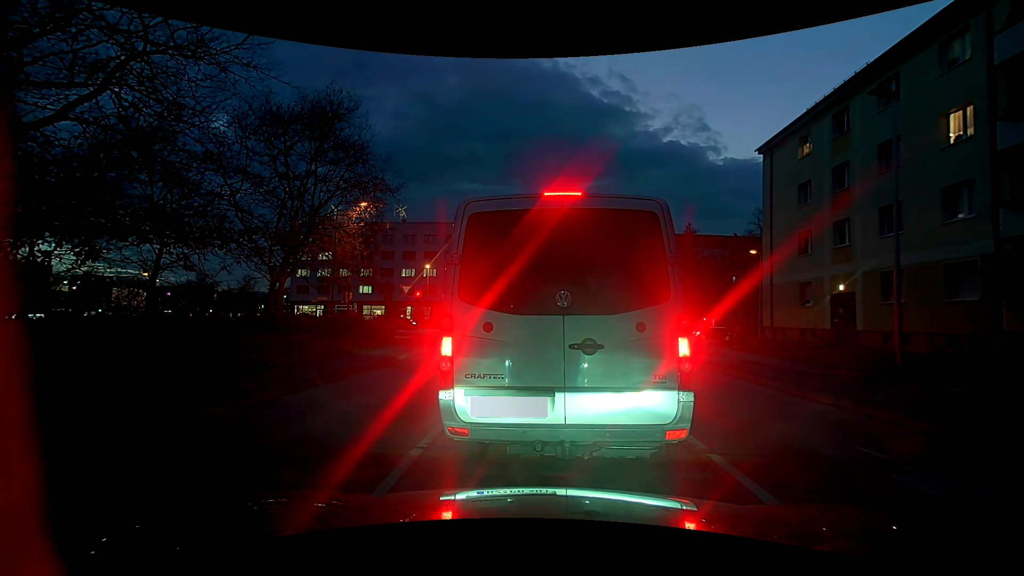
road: tertiary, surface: asphalt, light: Dusk
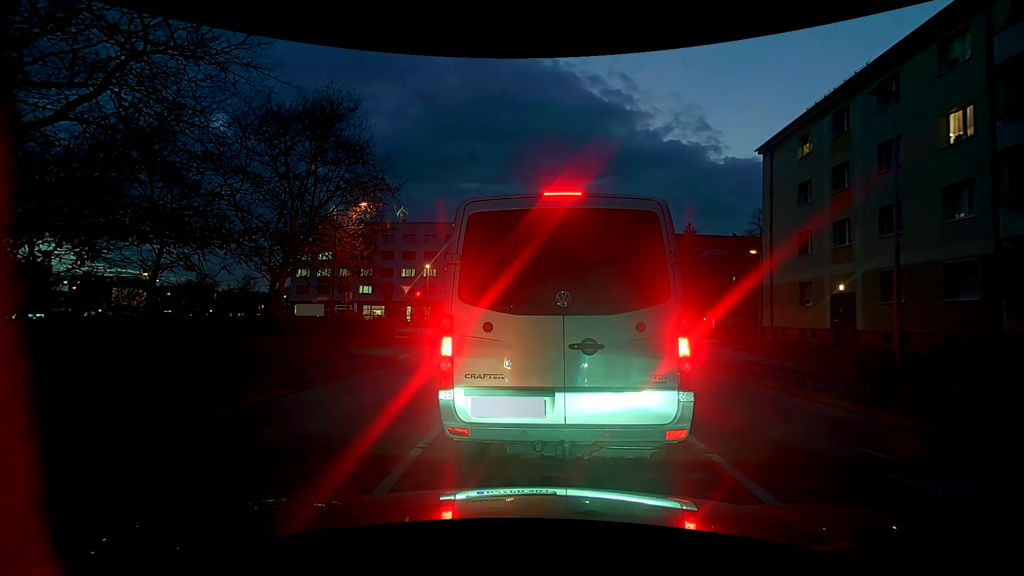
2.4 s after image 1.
(0.0, 0.0) m; 0°
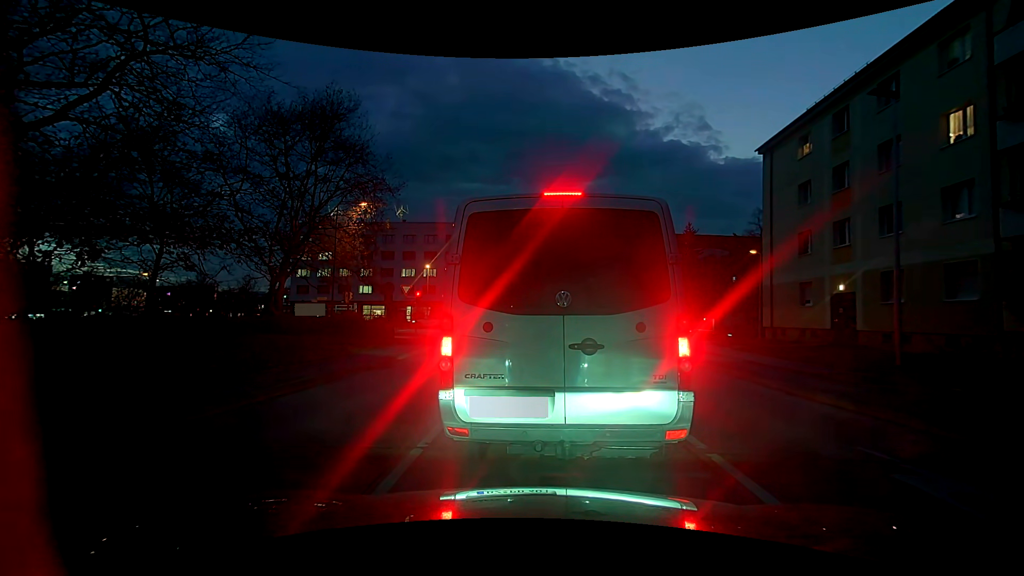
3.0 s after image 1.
(0.0, 0.0) m; 0°
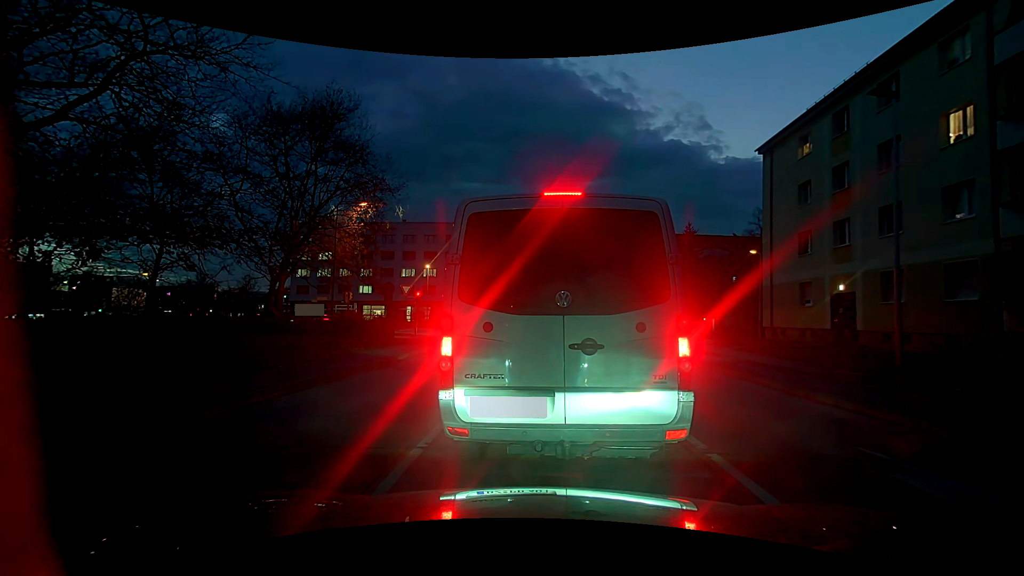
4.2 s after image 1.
(0.0, 0.0) m; 0°
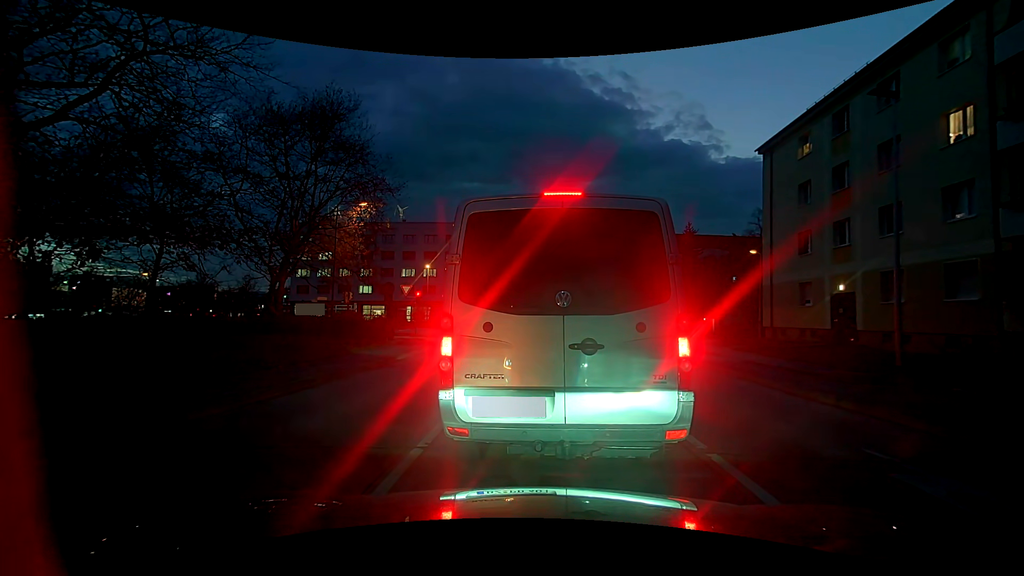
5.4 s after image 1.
(0.0, 0.0) m; 0°
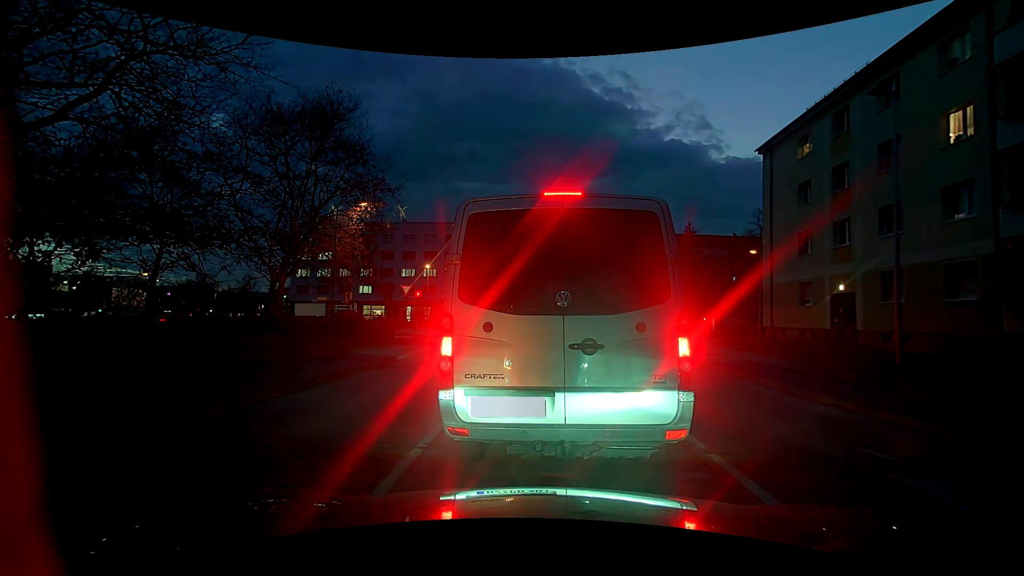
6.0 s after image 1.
(0.0, 0.0) m; 0°
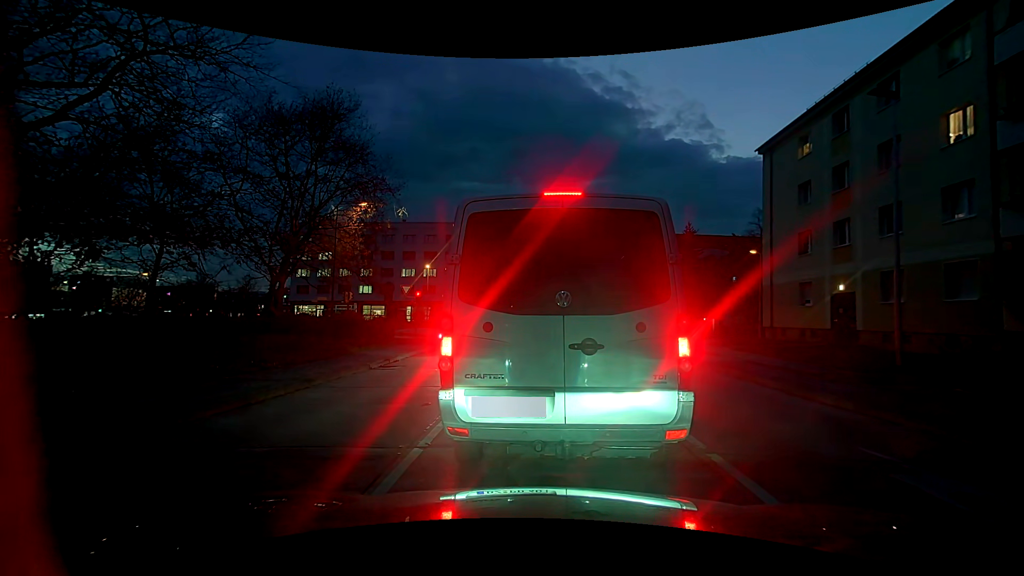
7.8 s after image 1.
(0.0, 0.0) m; 0°
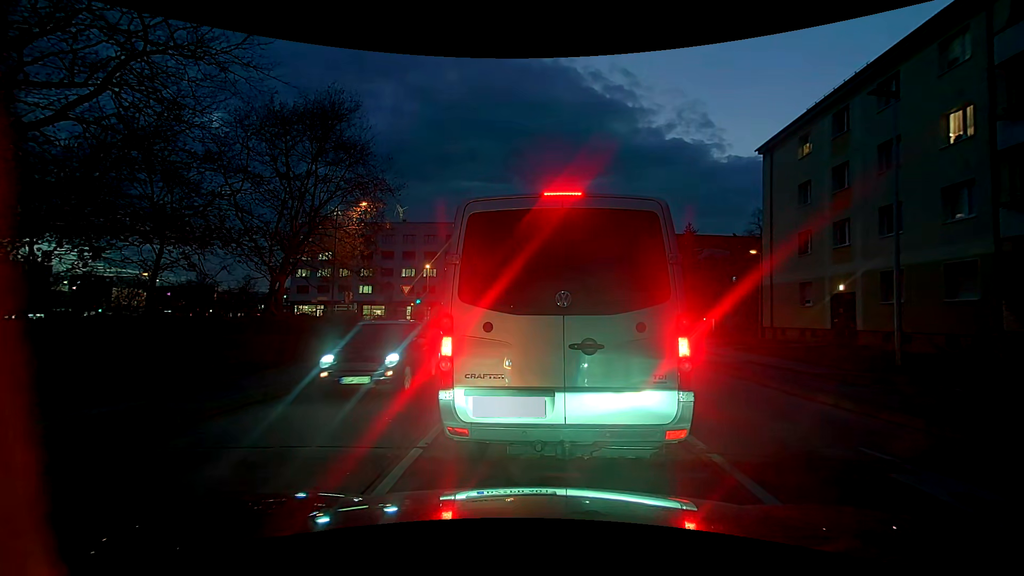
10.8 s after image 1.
(0.0, 0.0) m; 0°
(0, +10) (+1, +20) (+1, +30) (+1, +40) (0, +50) (-6, +58) (-15, +62) (-25, +63) (-35, +63) (-45, +63) m
